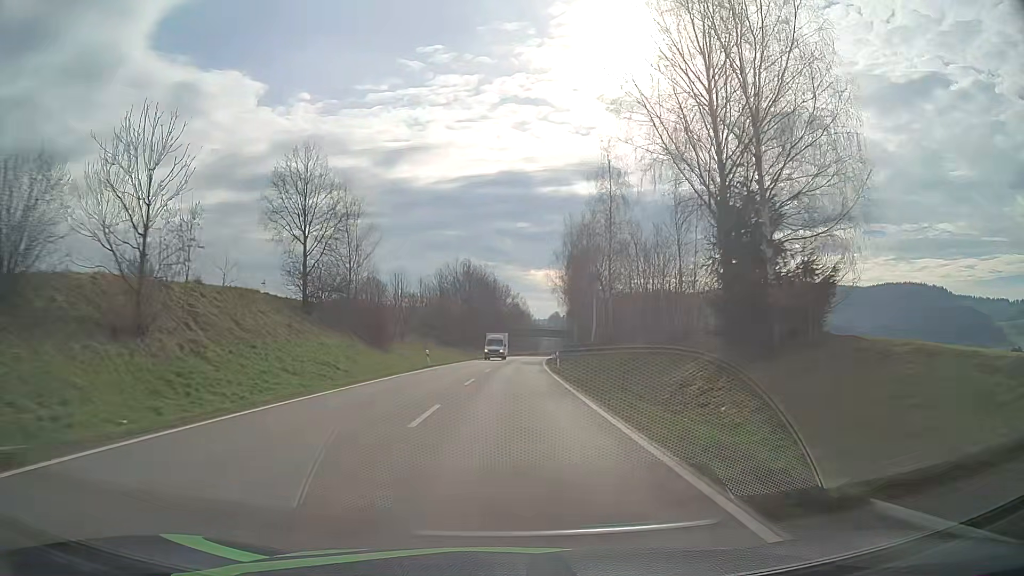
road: secondary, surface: asphalt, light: Day
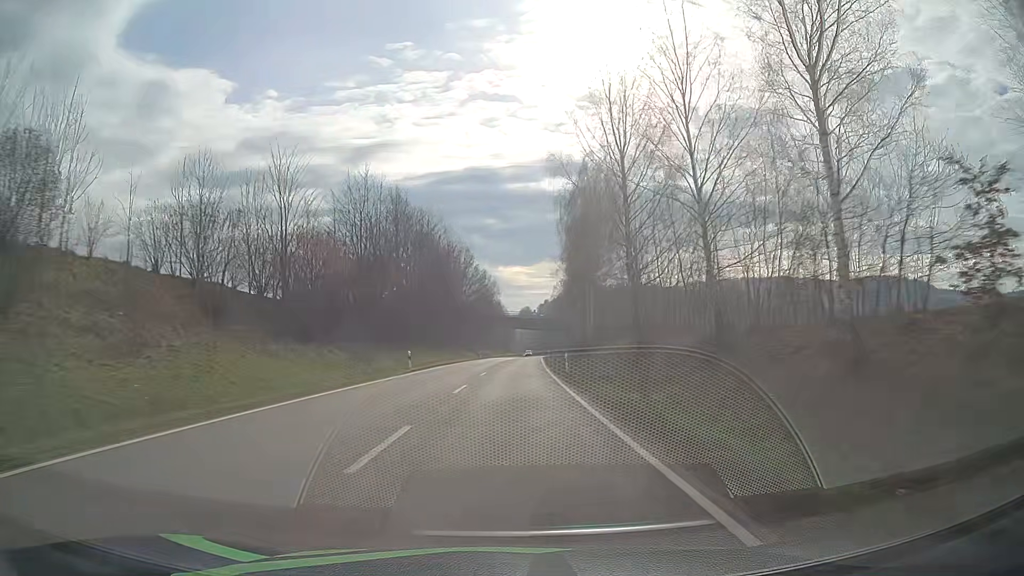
(+1.0, +52.1) m; +2°
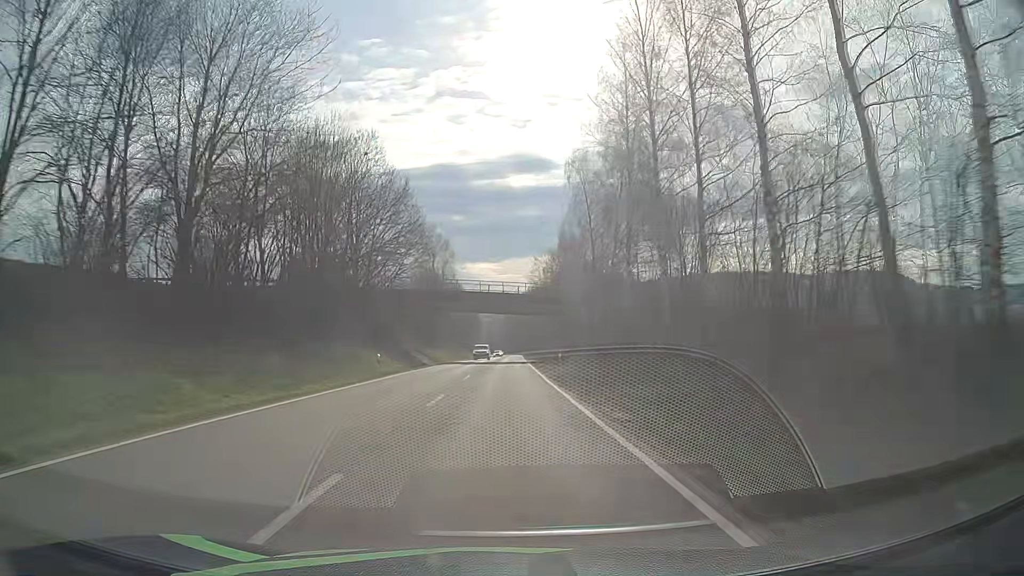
(+1.1, +52.5) m; +3°
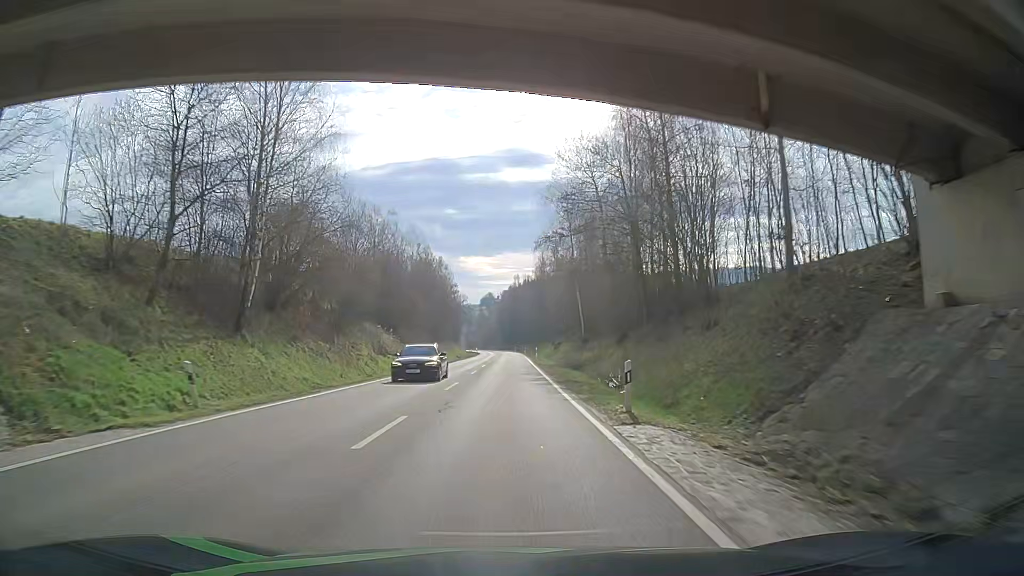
(+0.5, +66.7) m; 0°
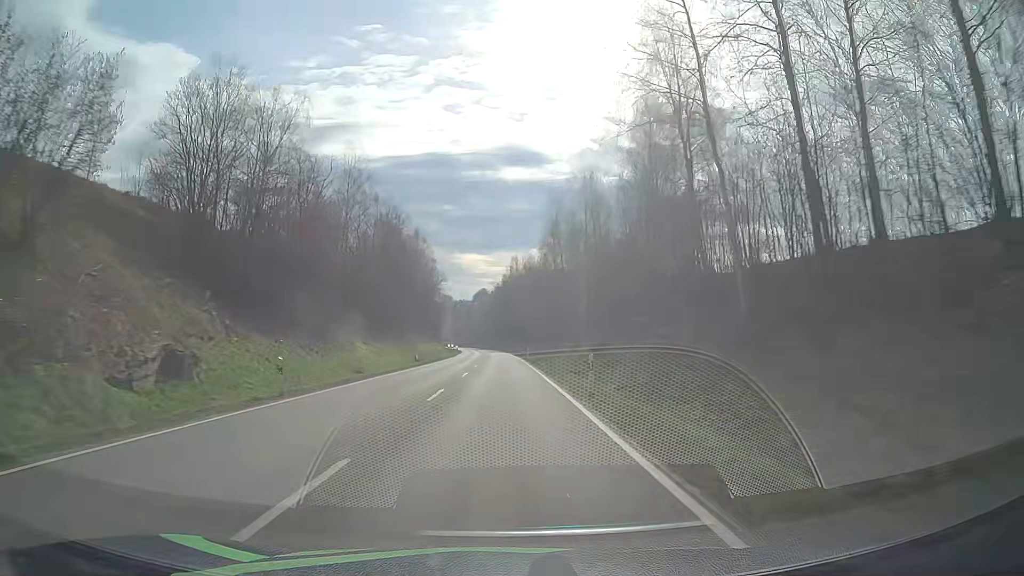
(0.0, +40.8) m; 0°
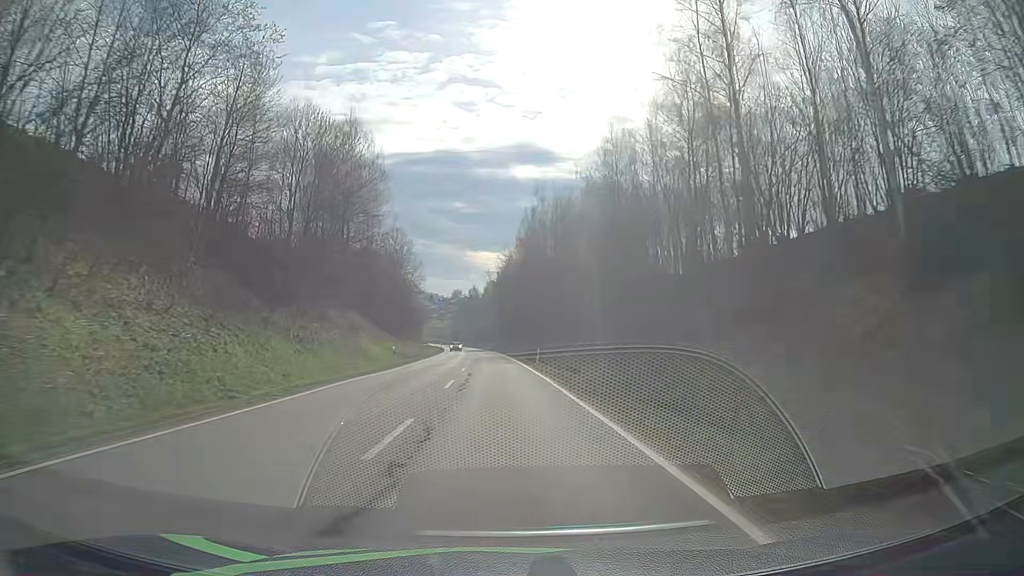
(0.0, +68.8) m; 0°
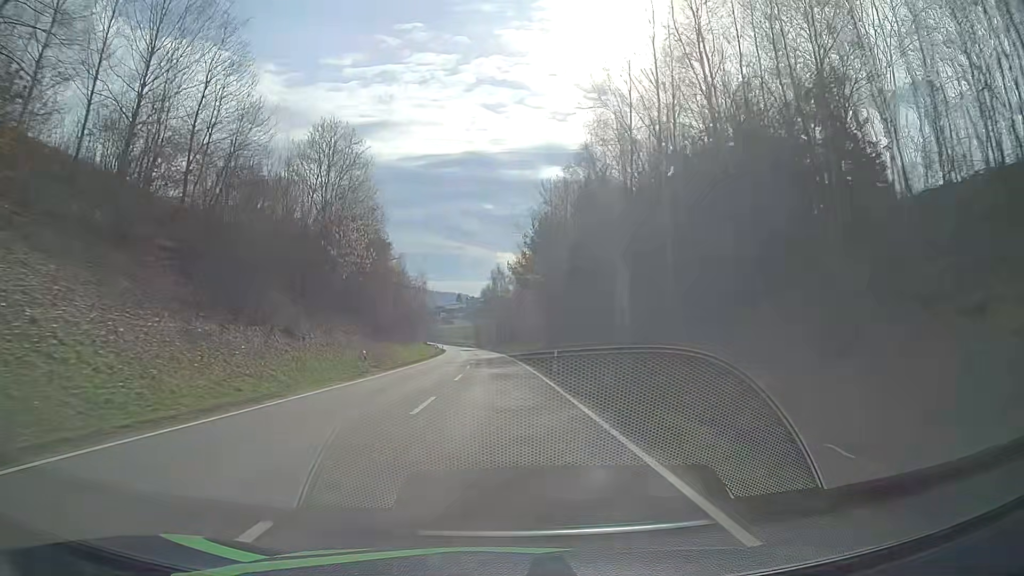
(-1.2, +55.2) m; -3°
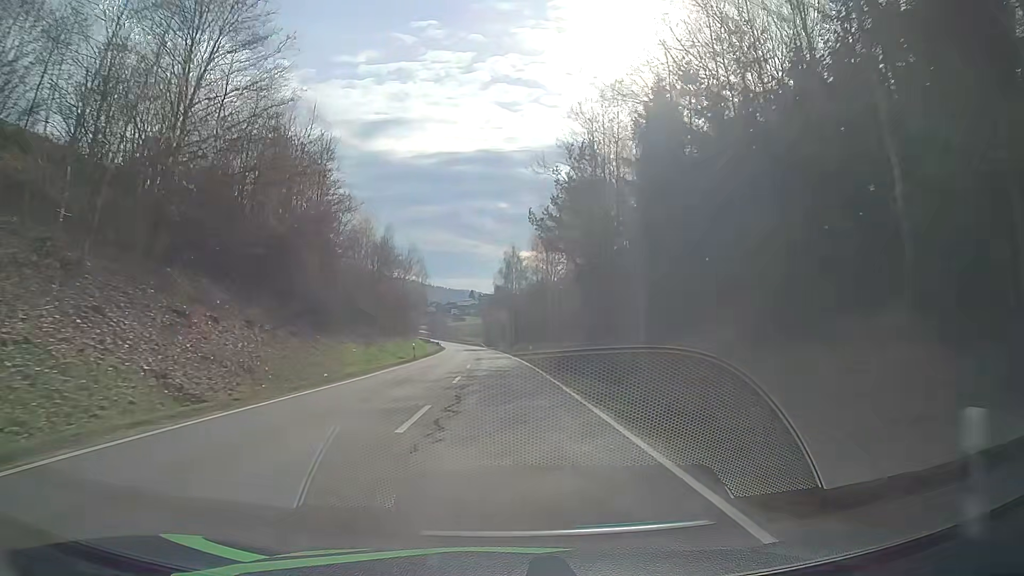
(-0.4, +27.3) m; -1°
(0, +10) (0, +20) (0, +30) (0, +40) (-1, +50) (-1, +60) (-2, +70) (-2, +80) (-3, +90) (-4, +100) m
